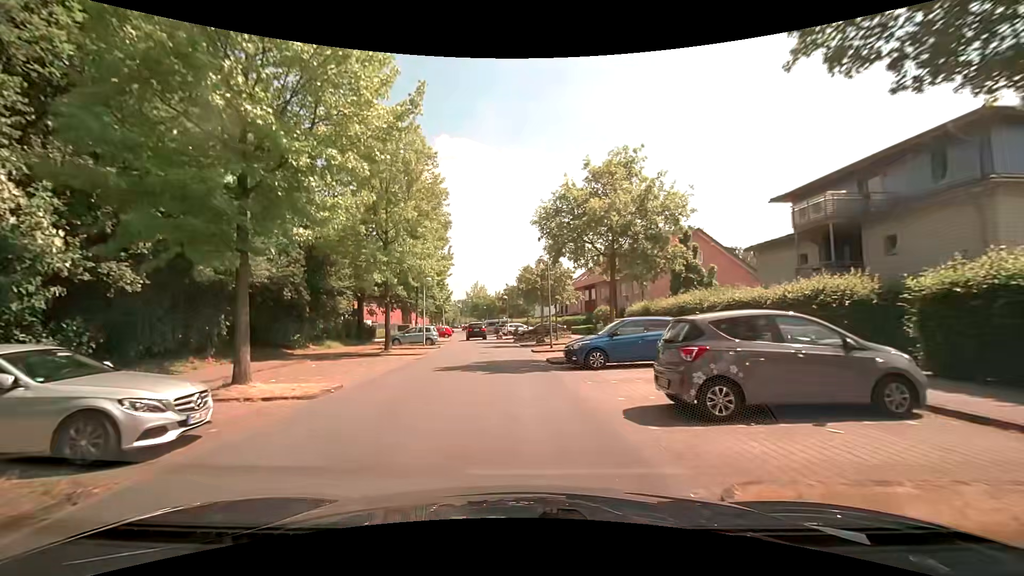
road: residential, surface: asphalt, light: Day
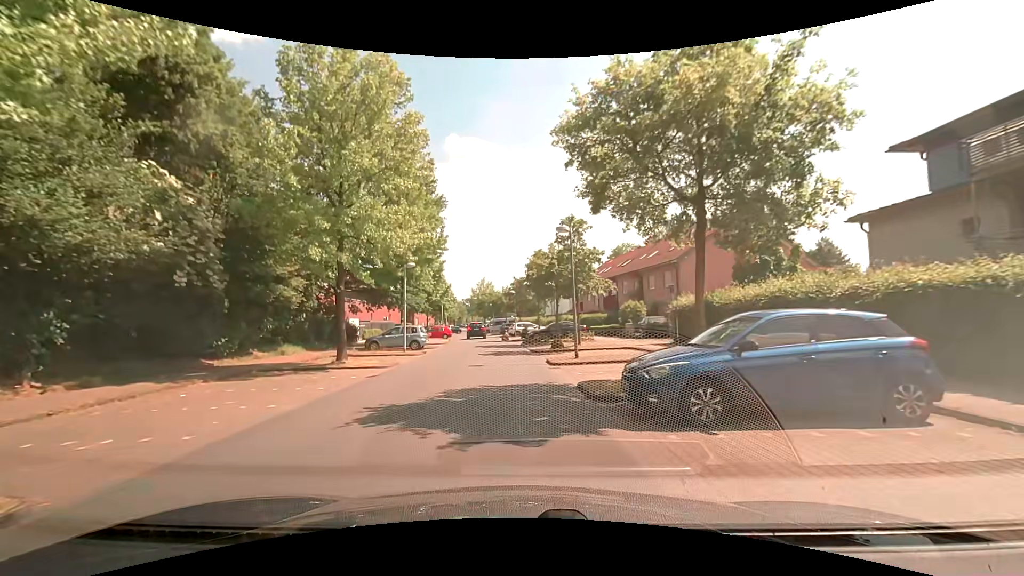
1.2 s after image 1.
(-0.1, +8.2) m; 0°
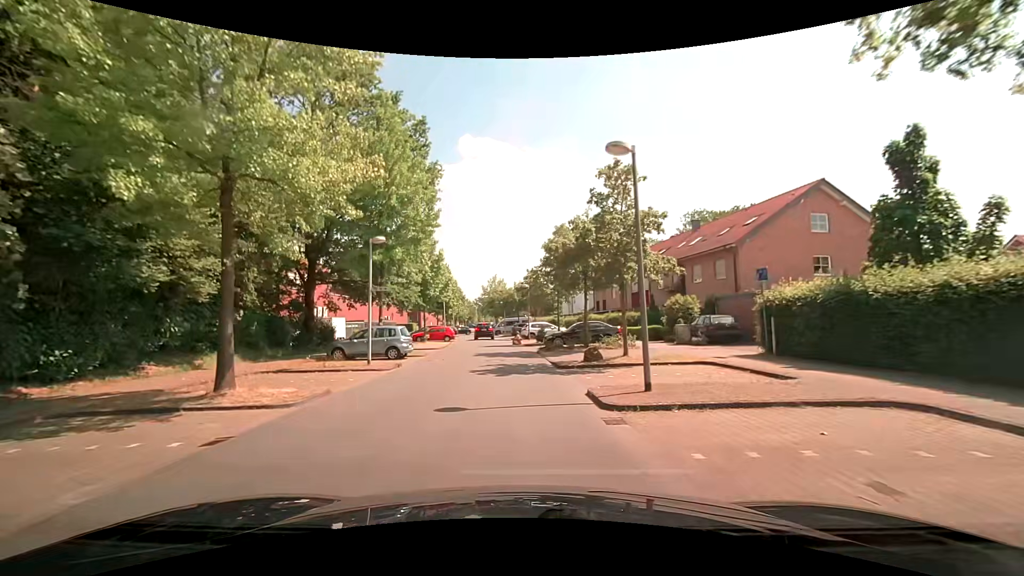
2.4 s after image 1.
(-0.3, +8.3) m; -3°
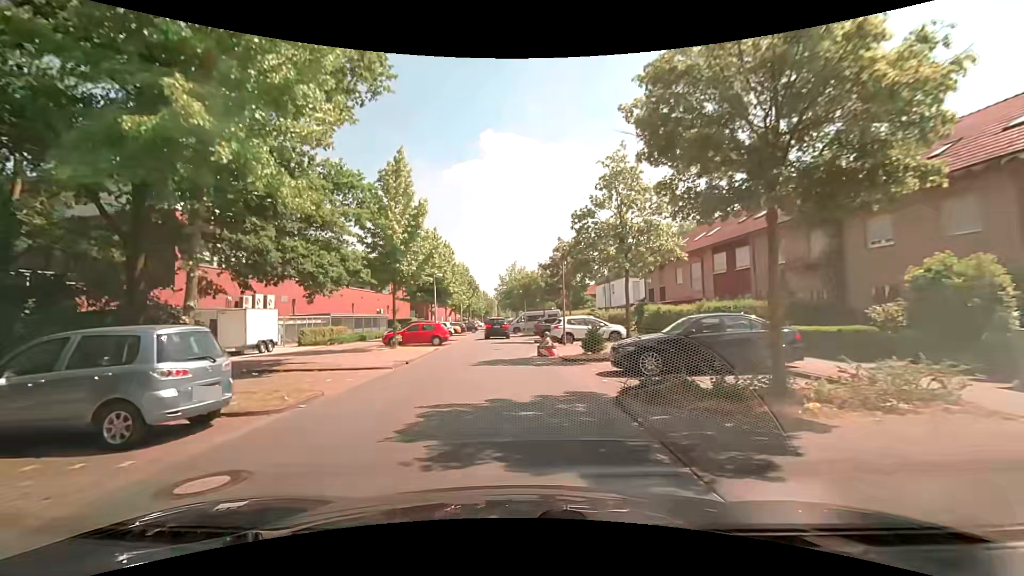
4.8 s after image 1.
(-0.4, +16.4) m; -3°
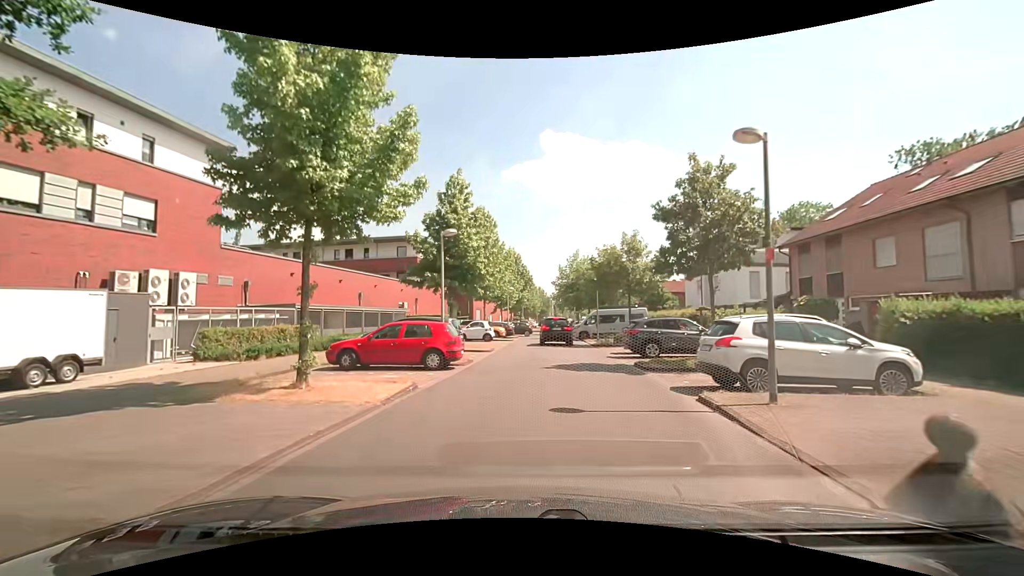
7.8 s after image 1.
(-0.9, +16.3) m; -7°
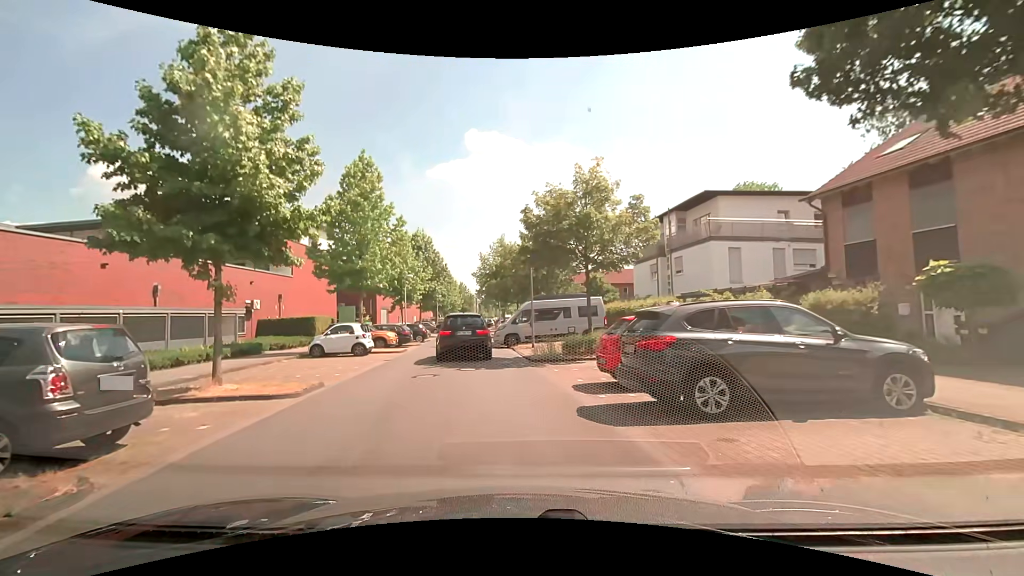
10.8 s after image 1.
(+1.2, +13.2) m; +9°
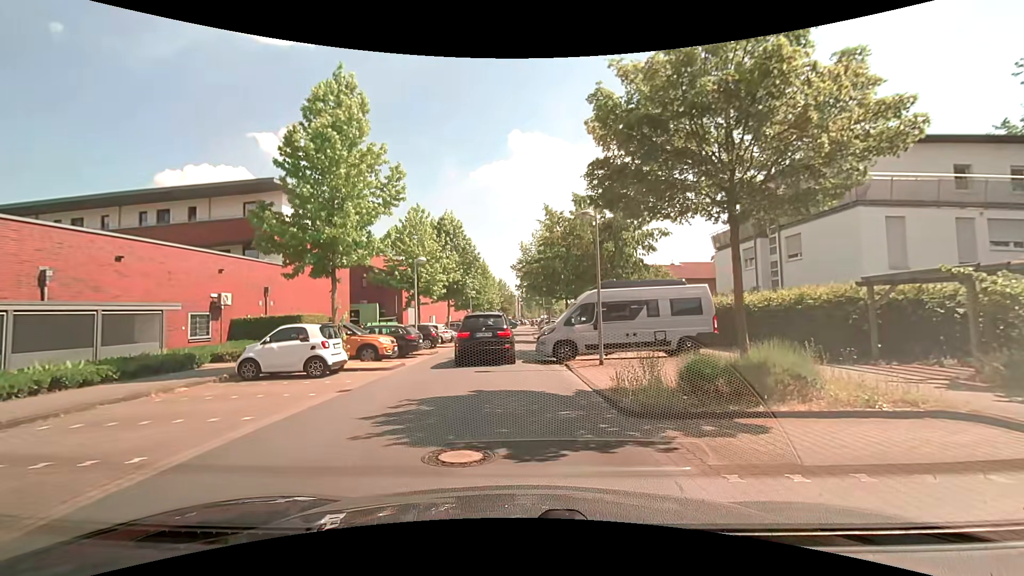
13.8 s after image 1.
(-0.4, +9.5) m; -5°
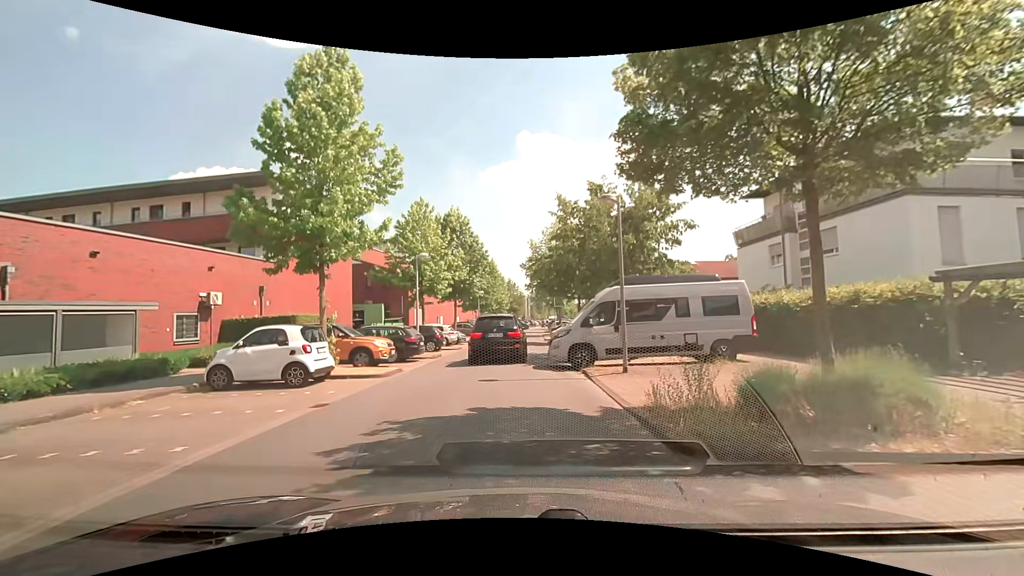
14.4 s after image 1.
(0.0, +2.0) m; -1°
